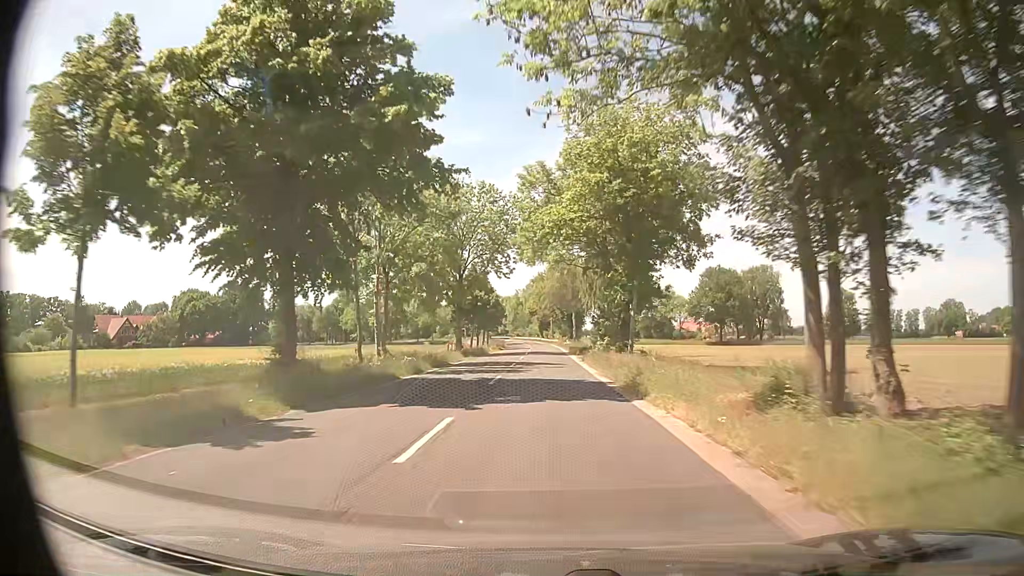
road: secondary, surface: asphalt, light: Day
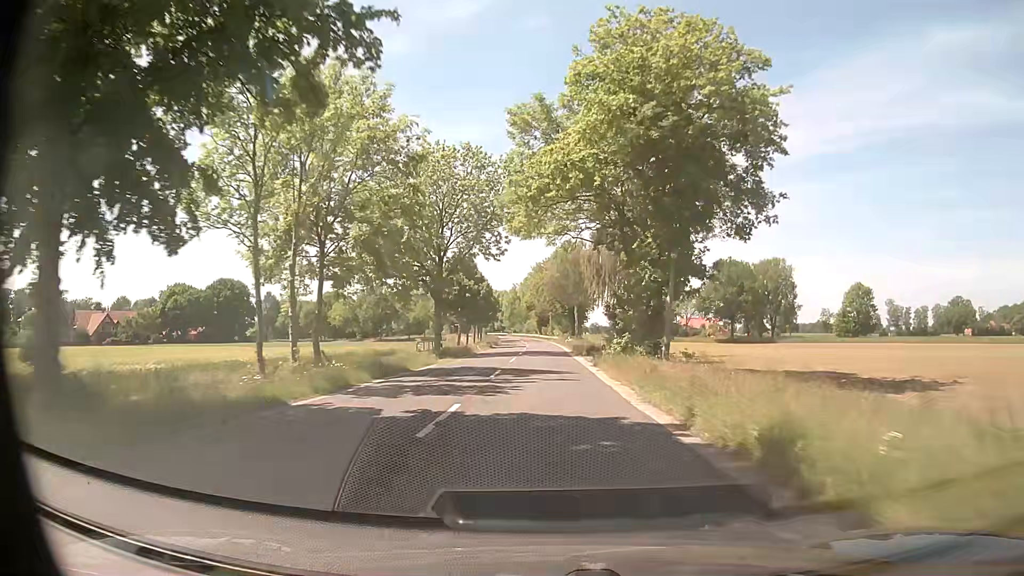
(0.0, +10.7) m; 0°
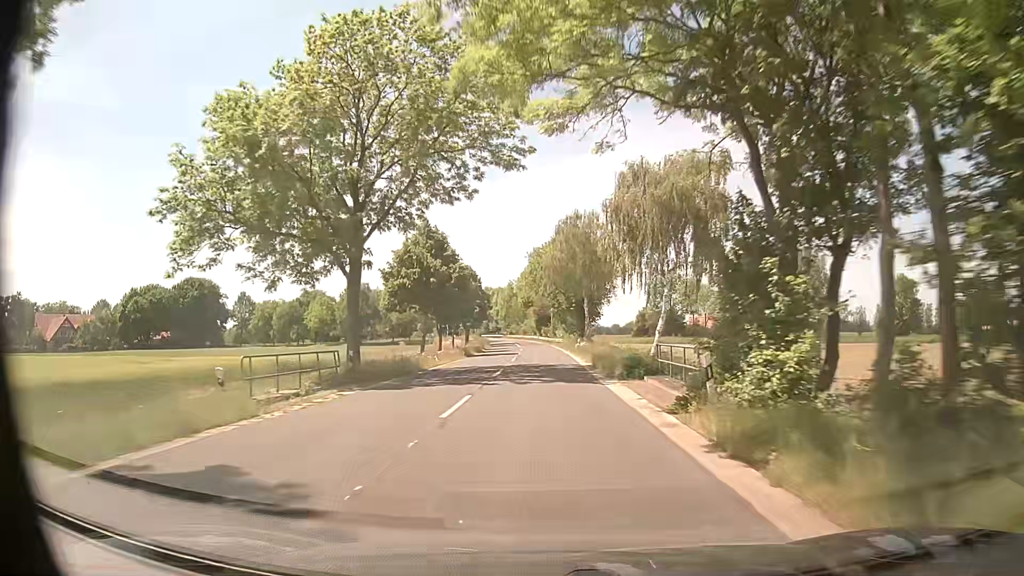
(0.0, +21.5) m; 0°
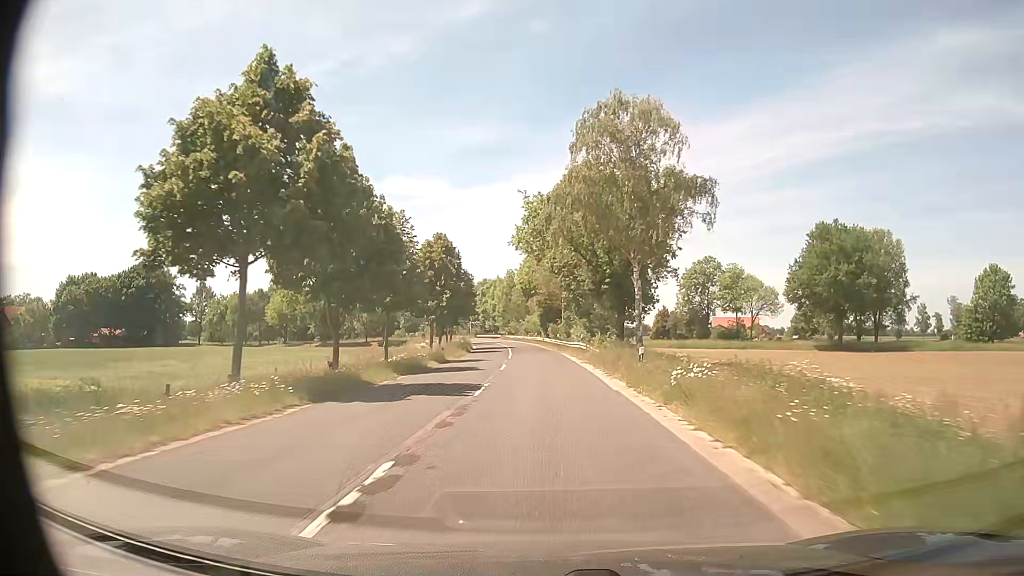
(-0.2, +32.2) m; -1°
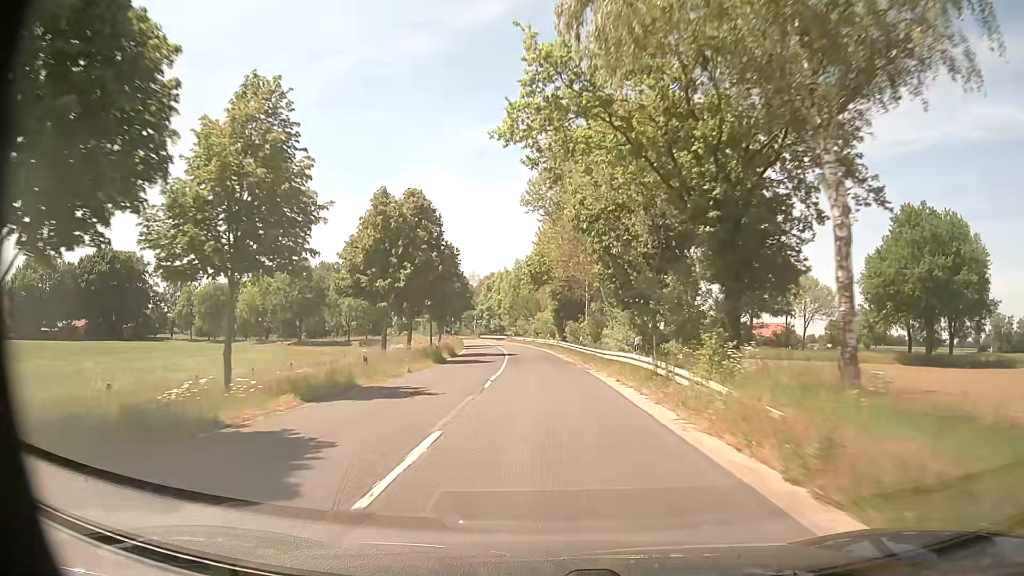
(-0.2, +21.4) m; -1°
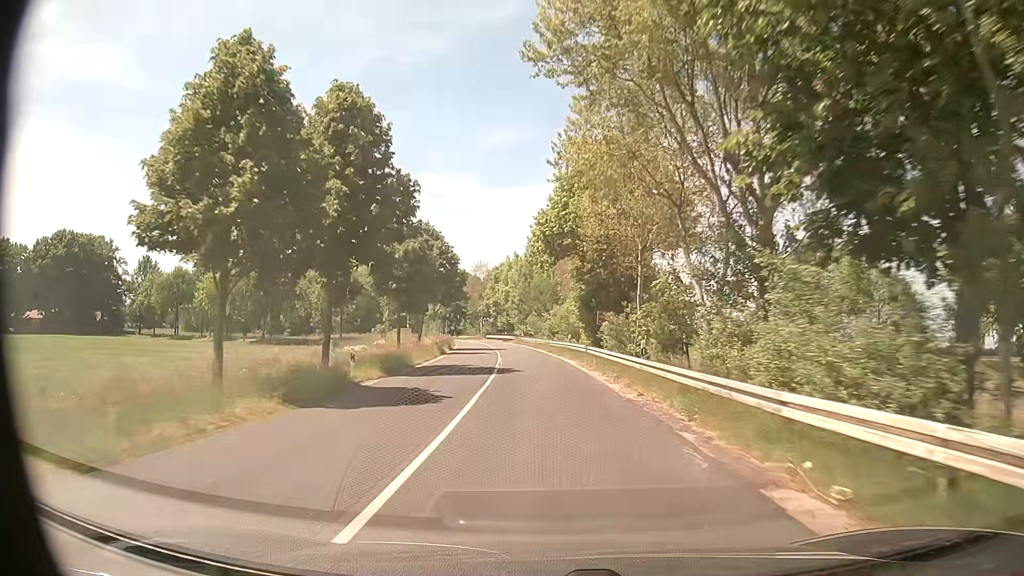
(-0.2, +21.4) m; -2°
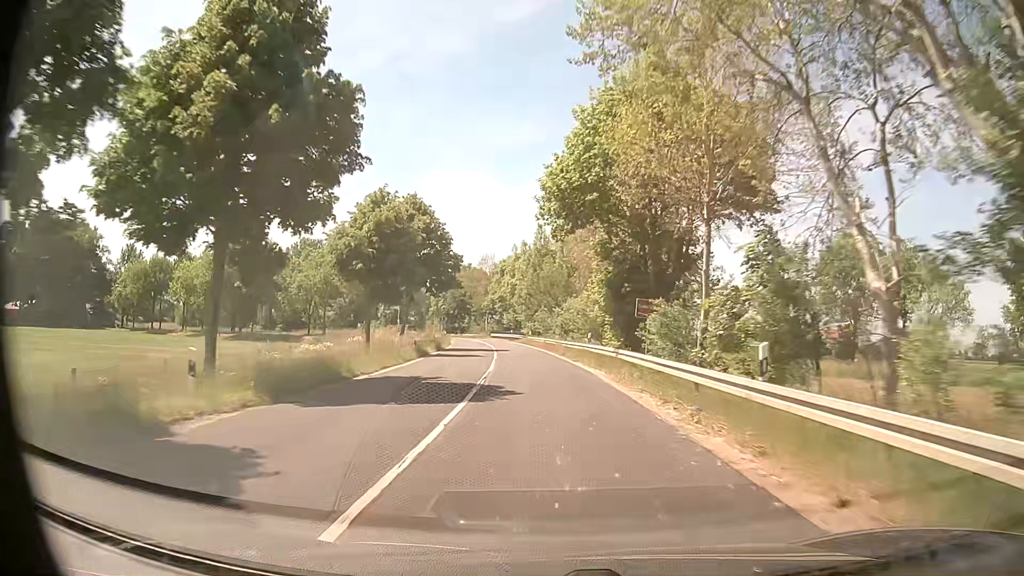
(0.0, +10.7) m; 0°
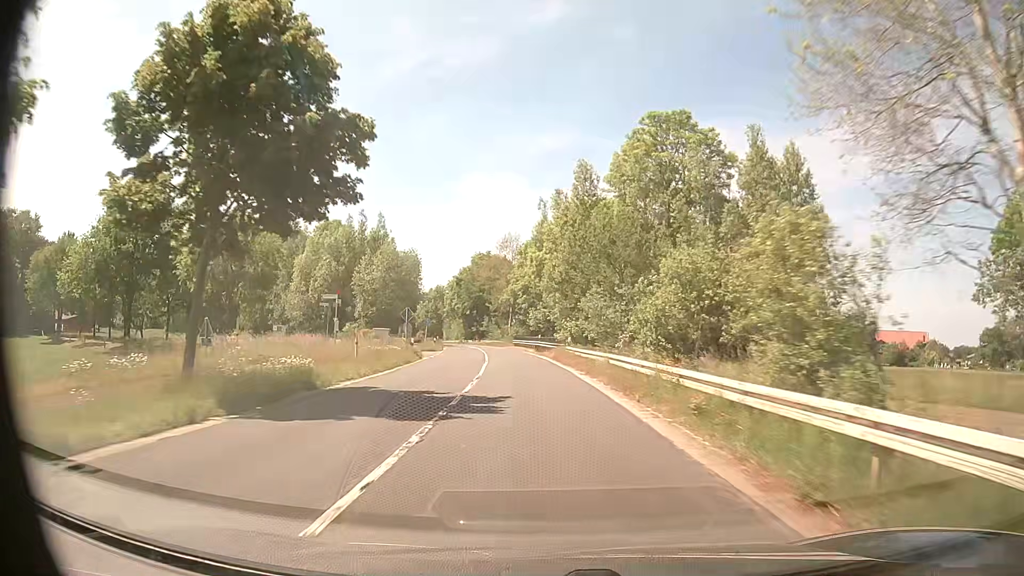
(-1.0, +32.1) m; -3°
(0, +10) (0, +20) (-1, +30) (-2, +40) (-3, +50) (-4, +60) (-6, +70) (-8, +80) (-9, +89) (-11, +99) m
